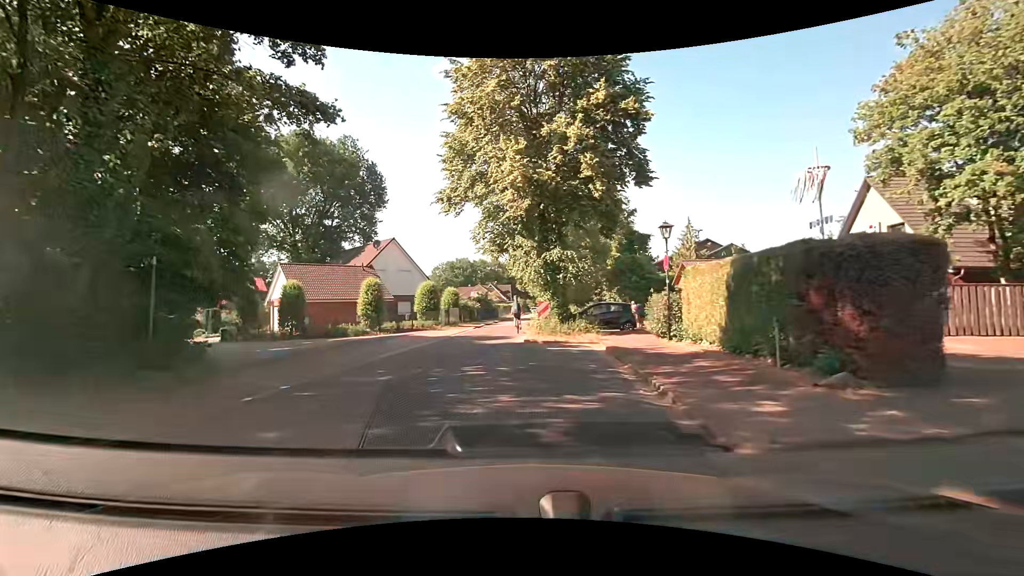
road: unclassified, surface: asphalt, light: Day
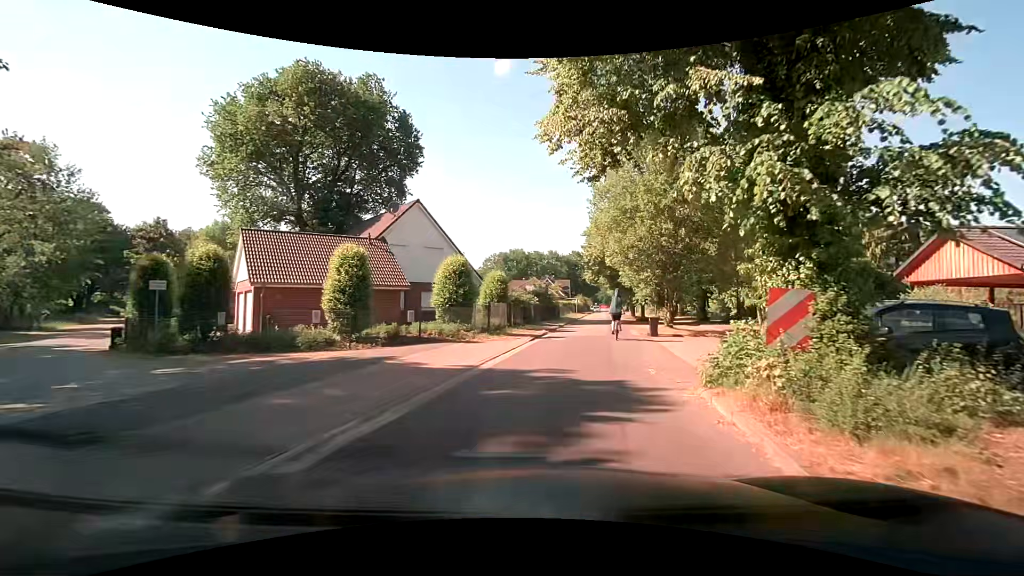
(-1.7, +15.3) m; -8°
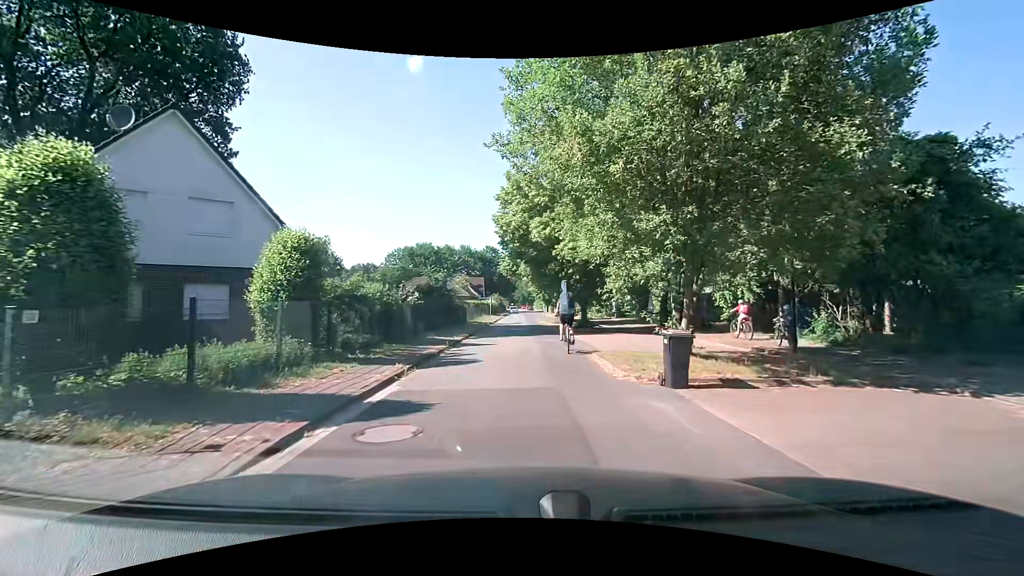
(+1.7, +14.3) m; +10°
